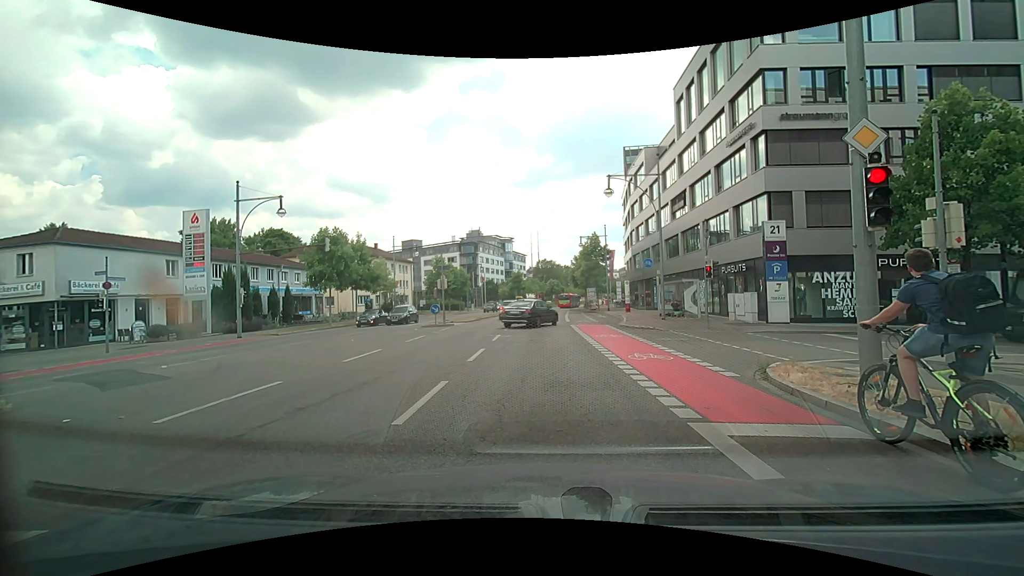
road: primary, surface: asphalt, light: Day
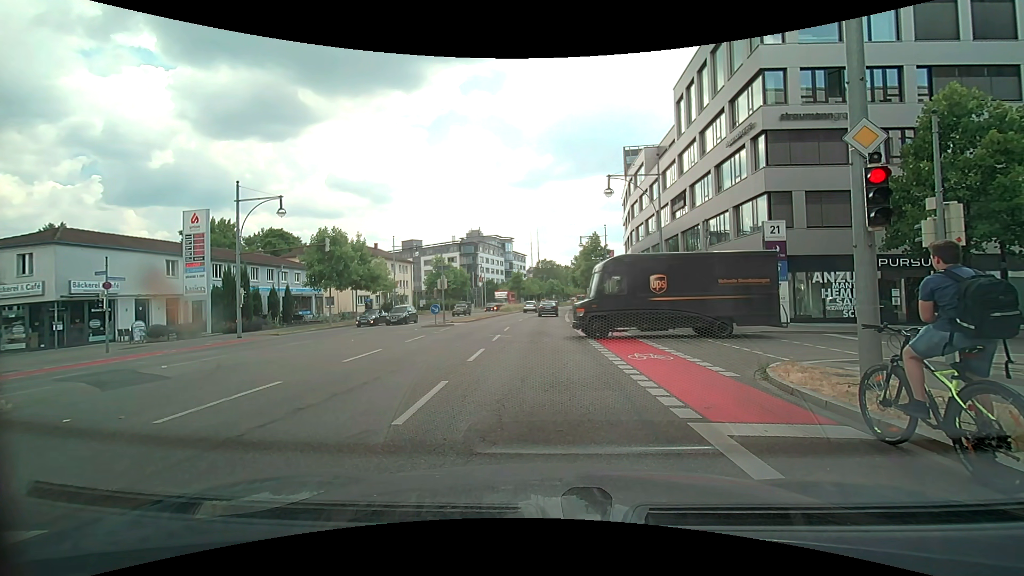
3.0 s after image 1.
(0.0, 0.0) m; 0°
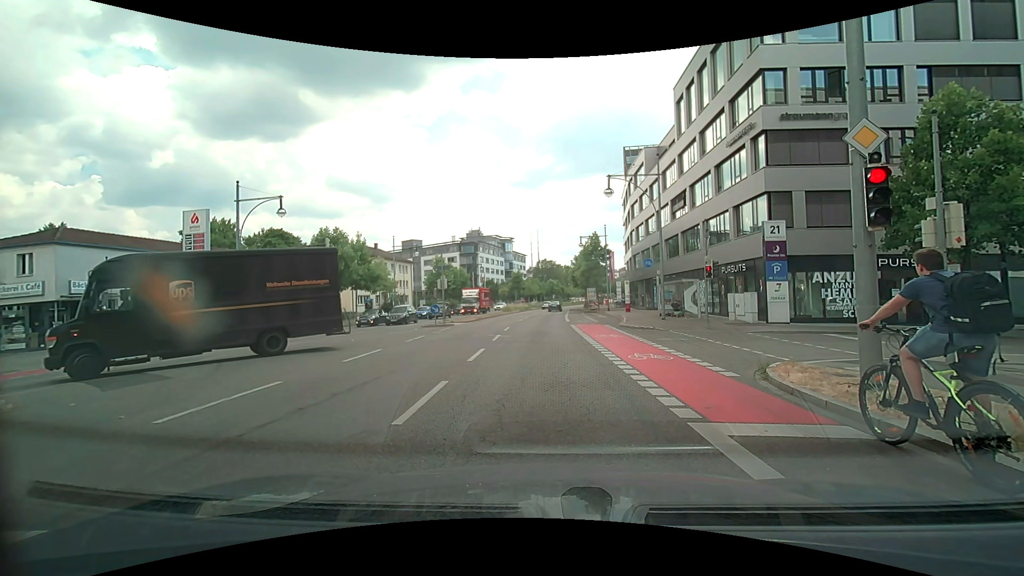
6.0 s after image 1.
(0.0, 0.0) m; 0°
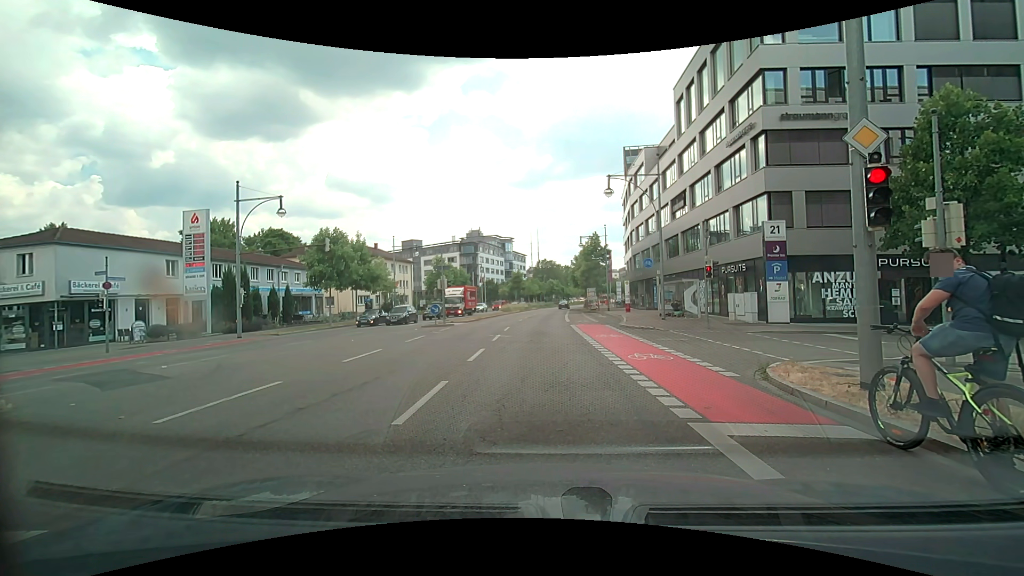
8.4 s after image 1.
(0.0, 0.0) m; 0°
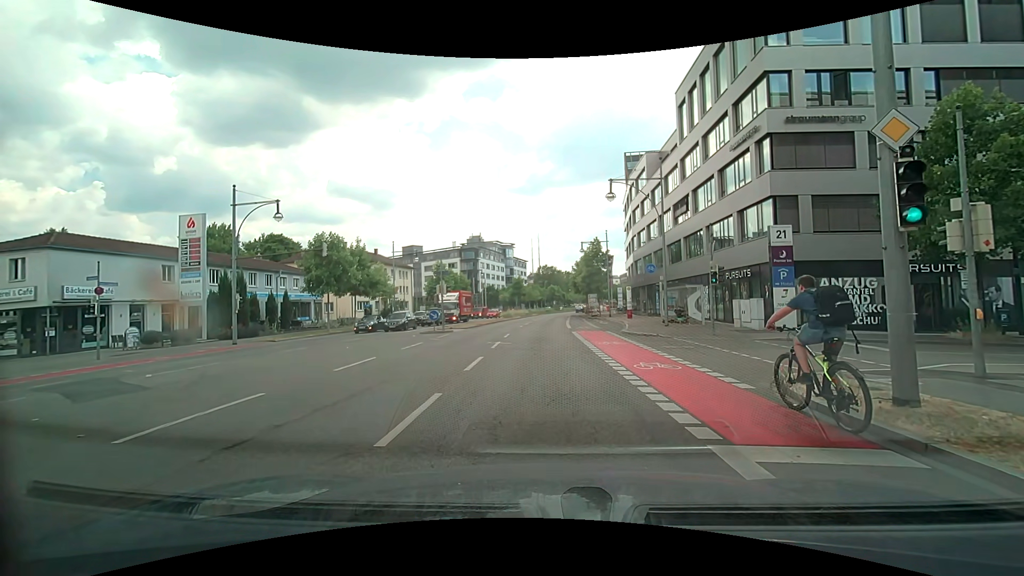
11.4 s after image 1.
(0.0, +0.7) m; -1°
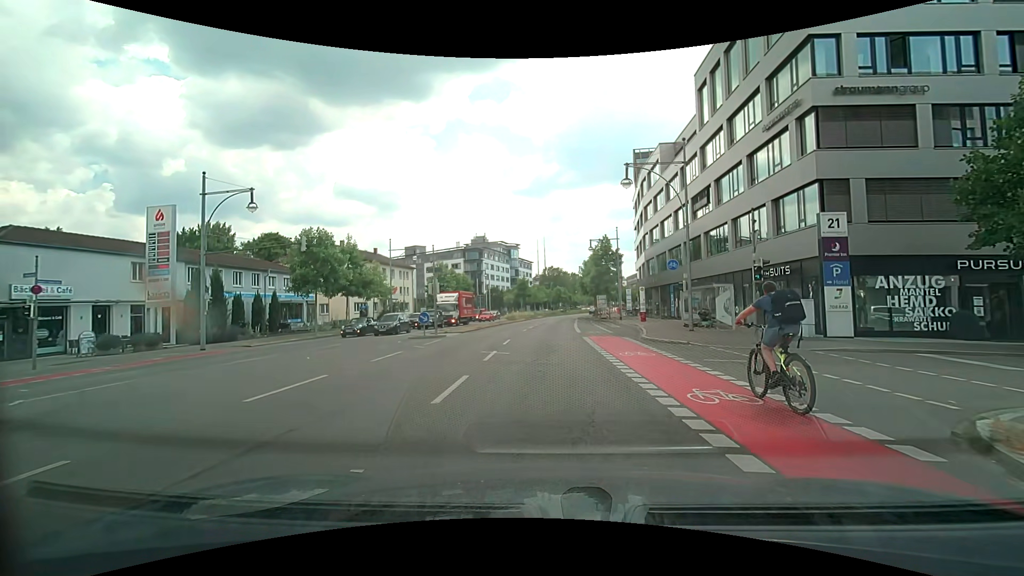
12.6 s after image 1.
(+0.1, +4.0) m; +1°
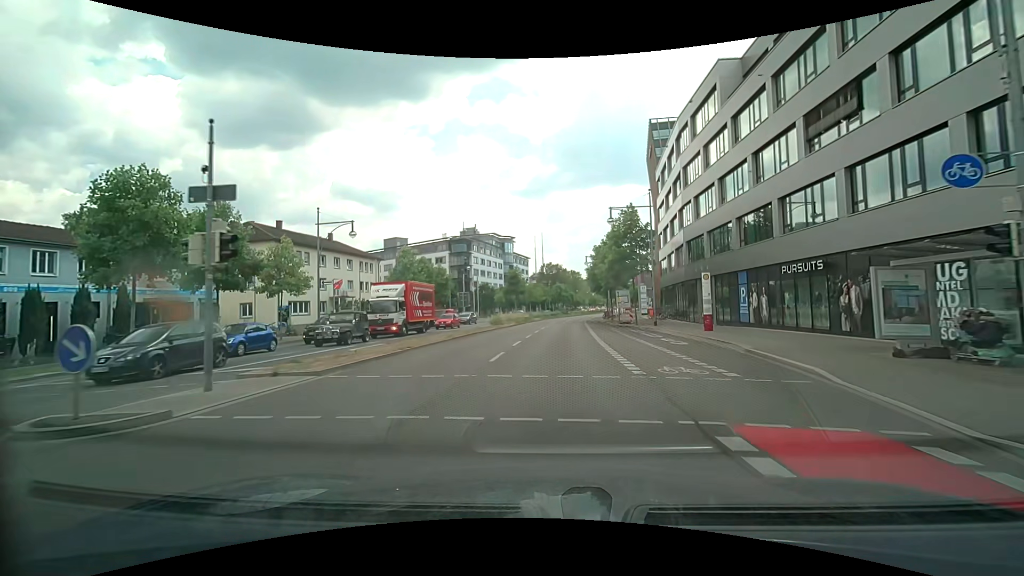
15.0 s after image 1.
(-0.2, +19.1) m; 0°
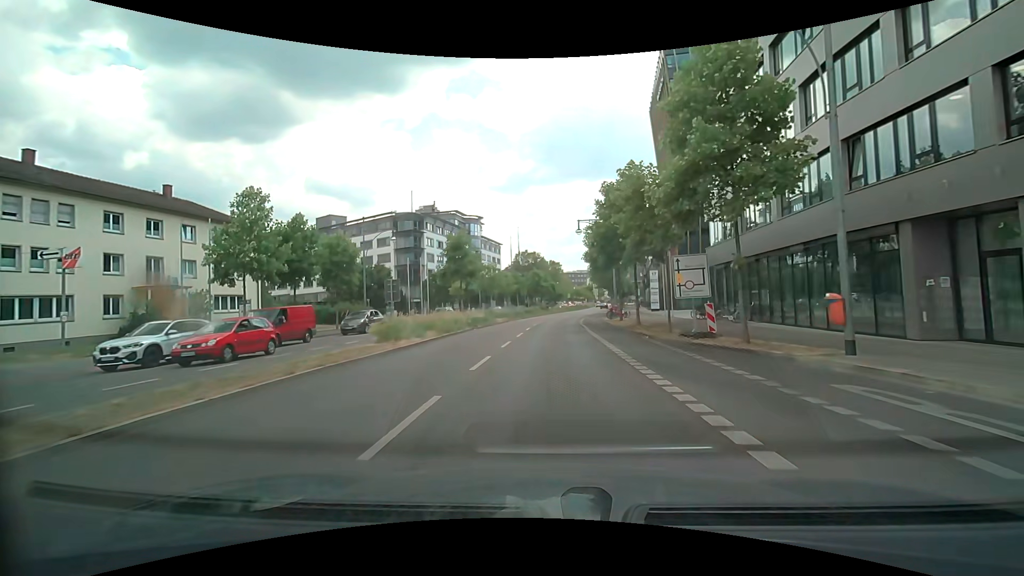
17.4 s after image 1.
(+0.7, +26.9) m; +2°
(0, +10) (0, +20) (+1, +30) (+1, +40) (+2, +50) (+3, +60) (+5, +70) (+6, +80) (+8, +89) (+10, +99) m
